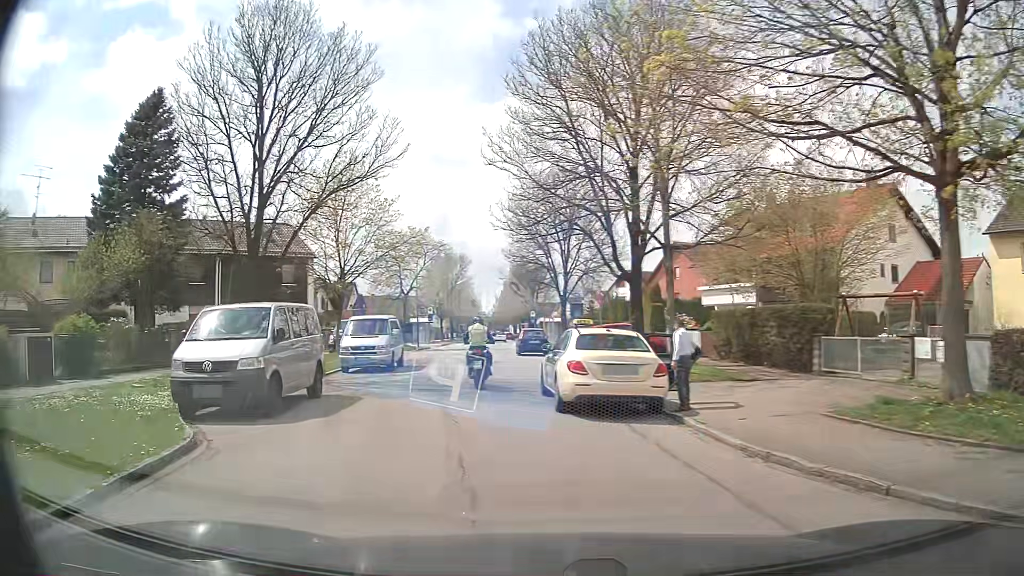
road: residential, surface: asphalt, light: Day
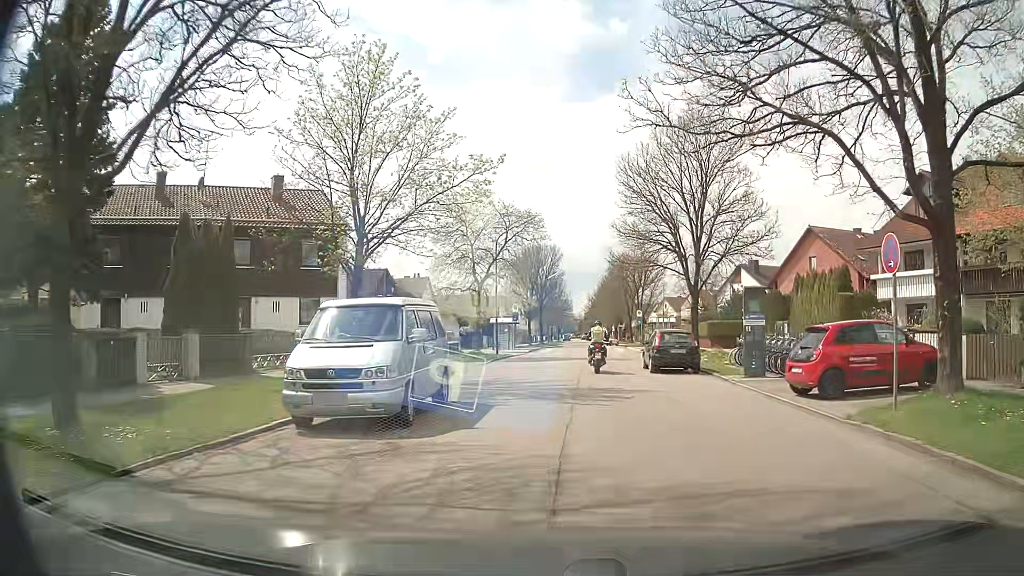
(-1.7, +13.7) m; -7°
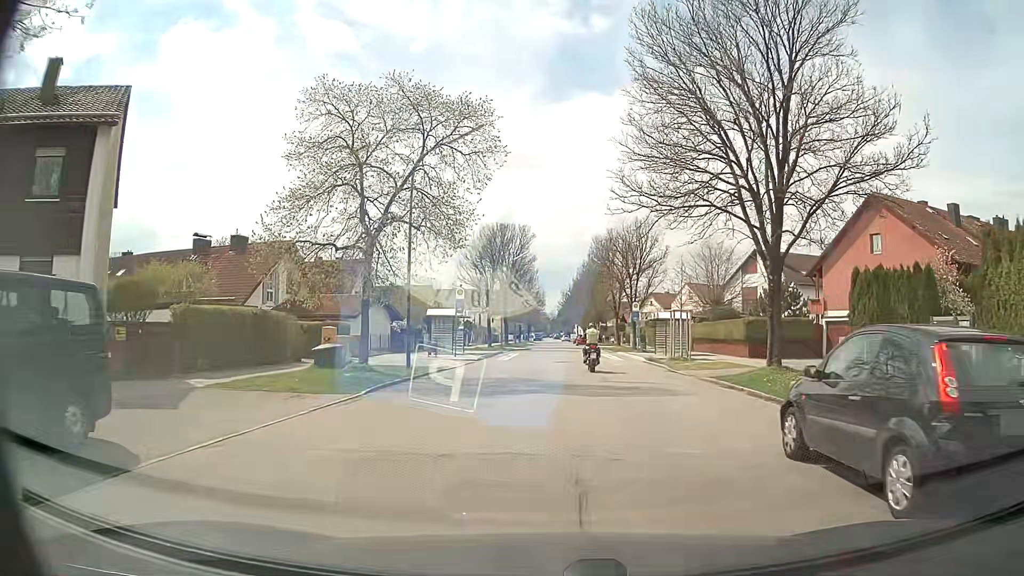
(+0.5, +17.9) m; +2°
(0, +10) (0, +20) (+1, +30) (+2, +40) (+3, +50) (+3, +60) (+3, +70) (+5, +79) (+13, +86) (+22, +89) m
